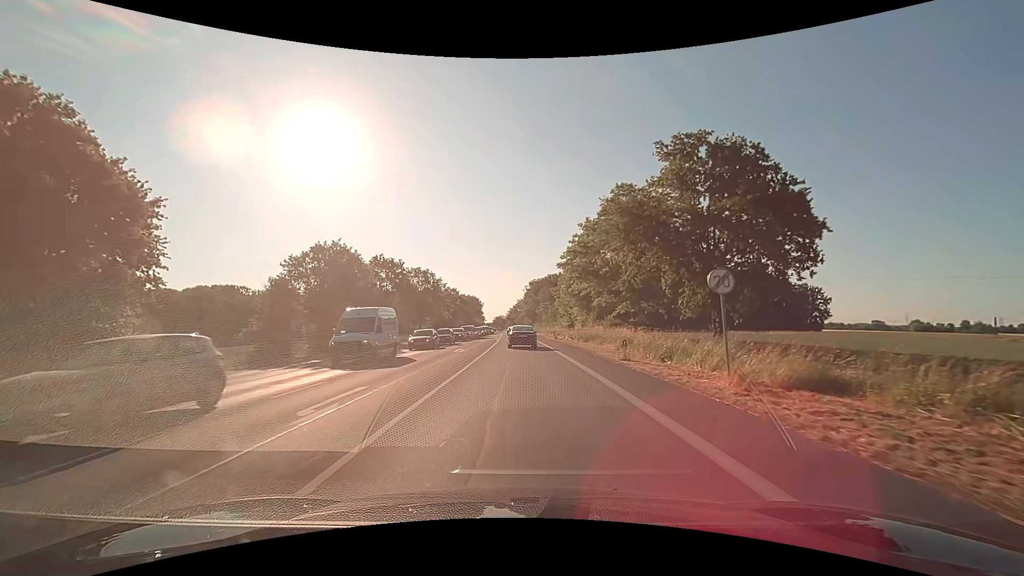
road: primary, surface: asphalt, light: Day
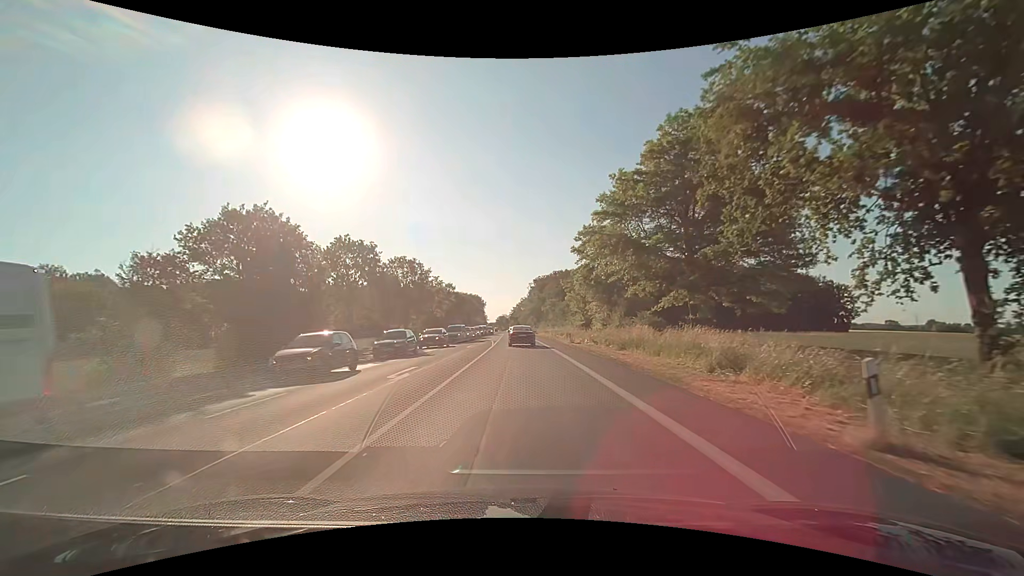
(-0.1, +14.6) m; -1°
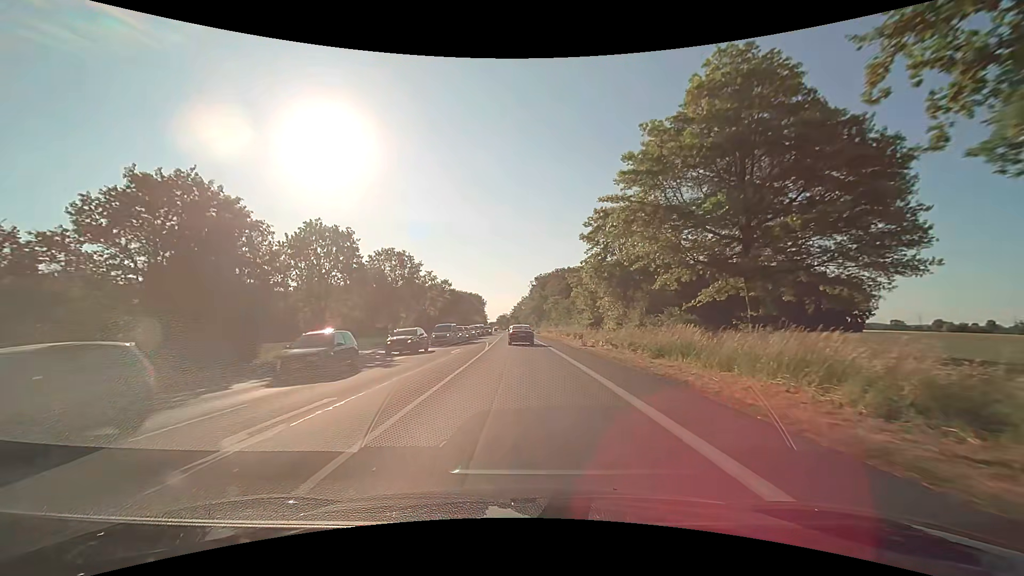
(0.0, +7.6) m; 0°
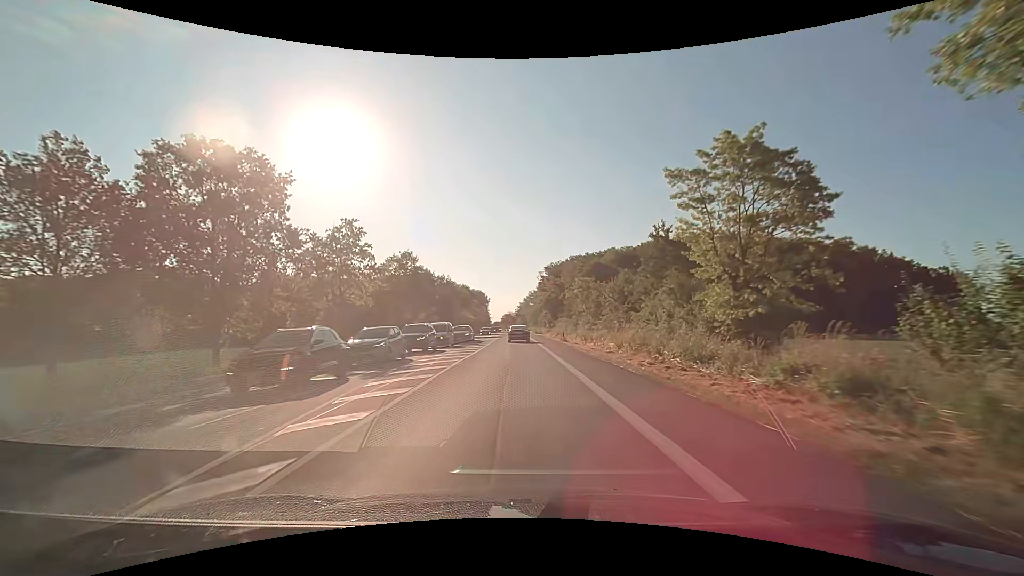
(-0.2, +42.1) m; -1°
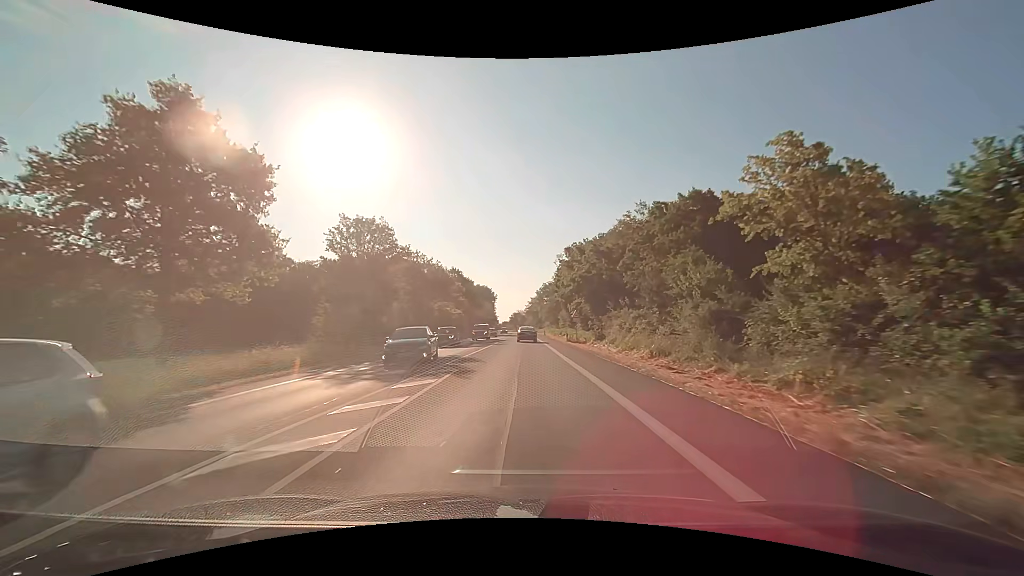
(-0.7, +49.0) m; -1°
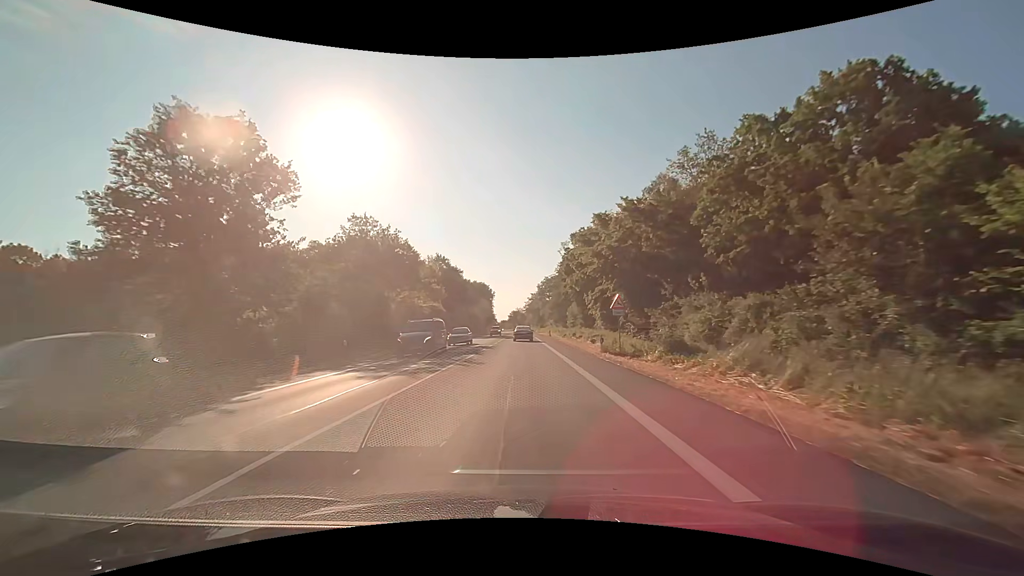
(+0.1, +21.2) m; 0°
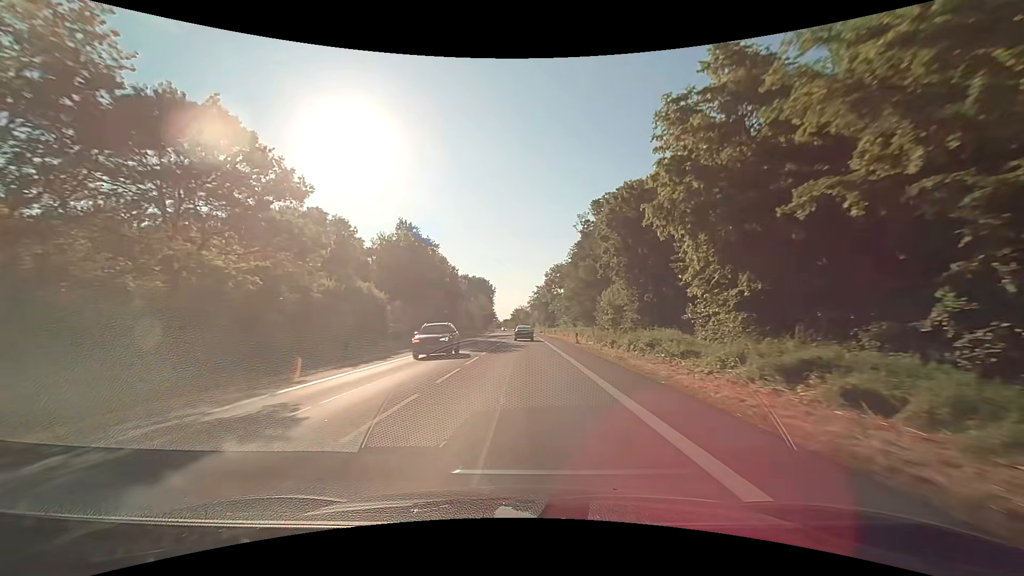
(0.0, +33.0) m; 0°
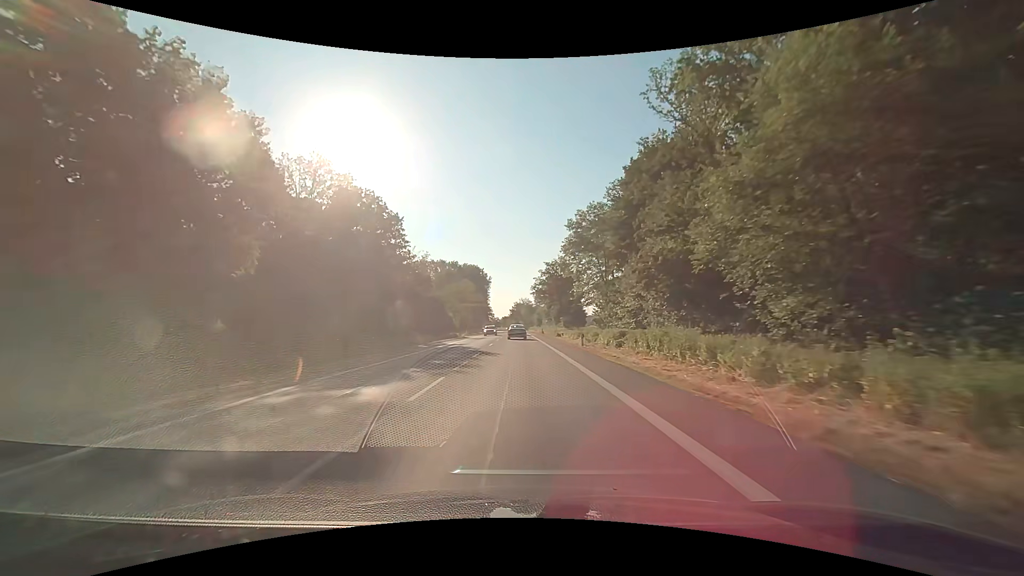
(-0.3, +57.5) m; 0°
(0, +10) (0, +20) (0, +30) (0, +40) (-1, +50) (-1, +60) (-1, +70) (-1, +80) (-1, +90) (-2, +100) m
